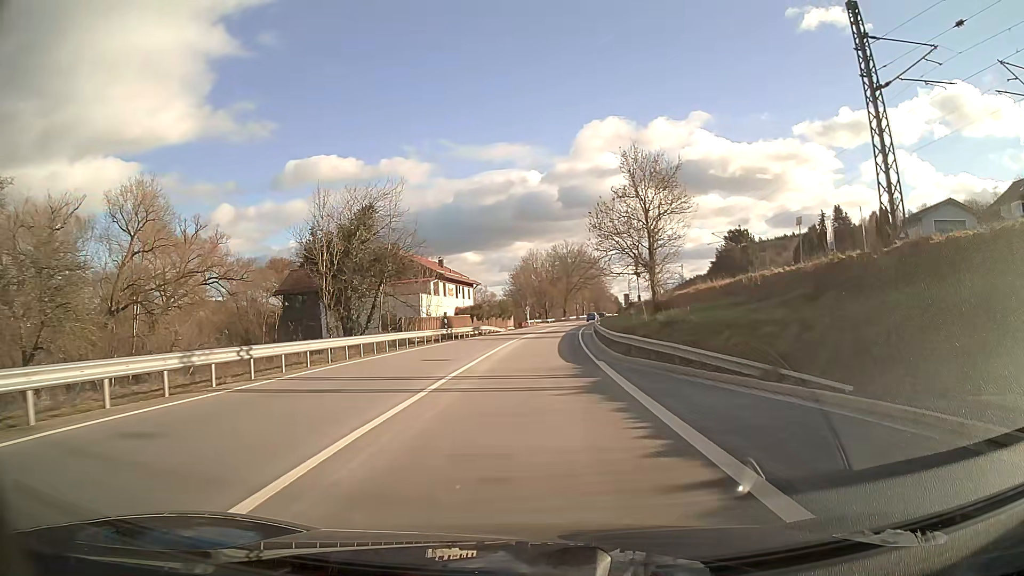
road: primary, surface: asphalt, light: Day
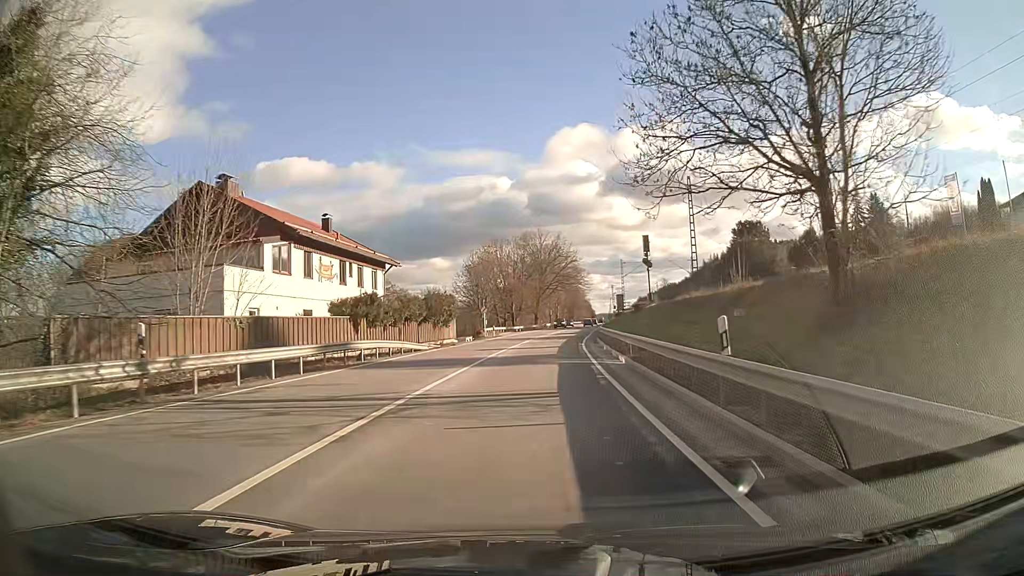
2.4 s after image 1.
(+0.7, +32.5) m; +3°
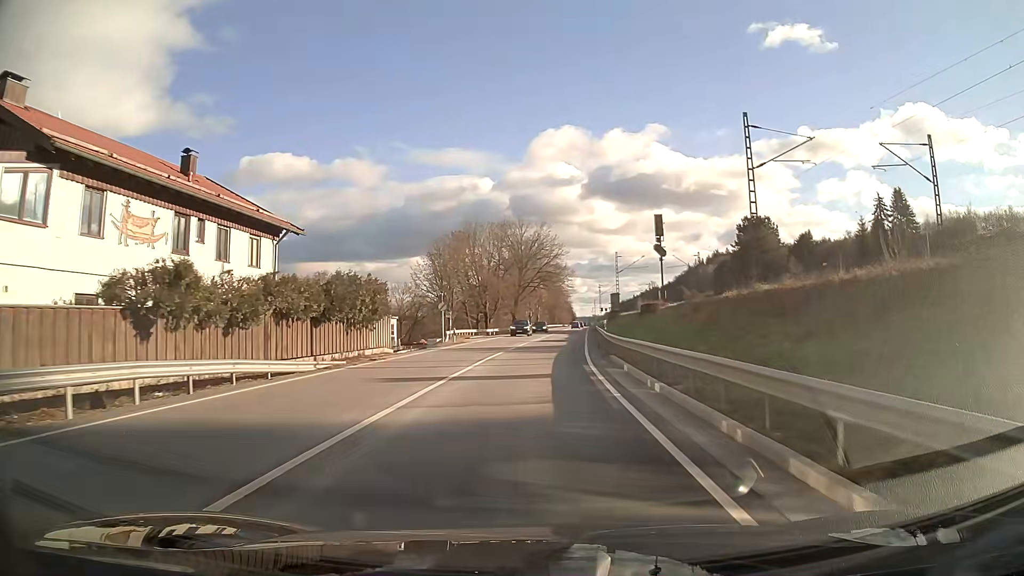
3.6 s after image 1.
(+0.3, +16.2) m; +2°
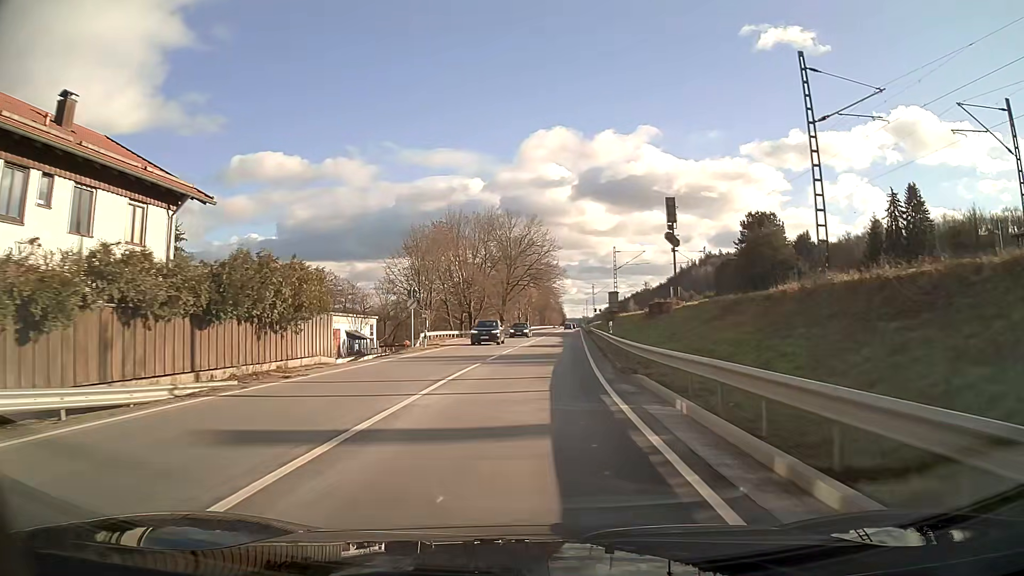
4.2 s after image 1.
(0.0, +8.2) m; 0°
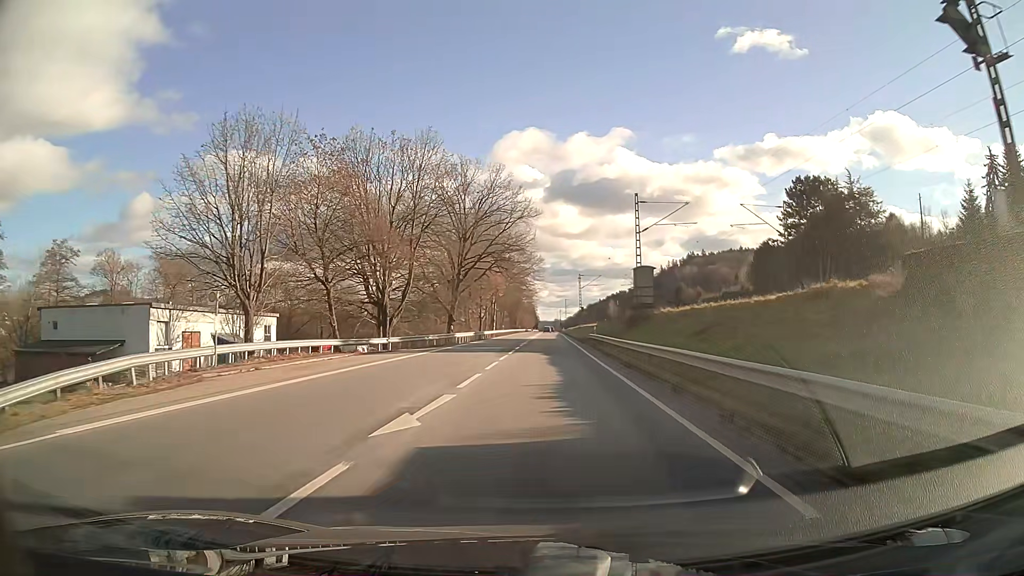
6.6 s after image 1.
(+0.8, +34.8) m; +3°
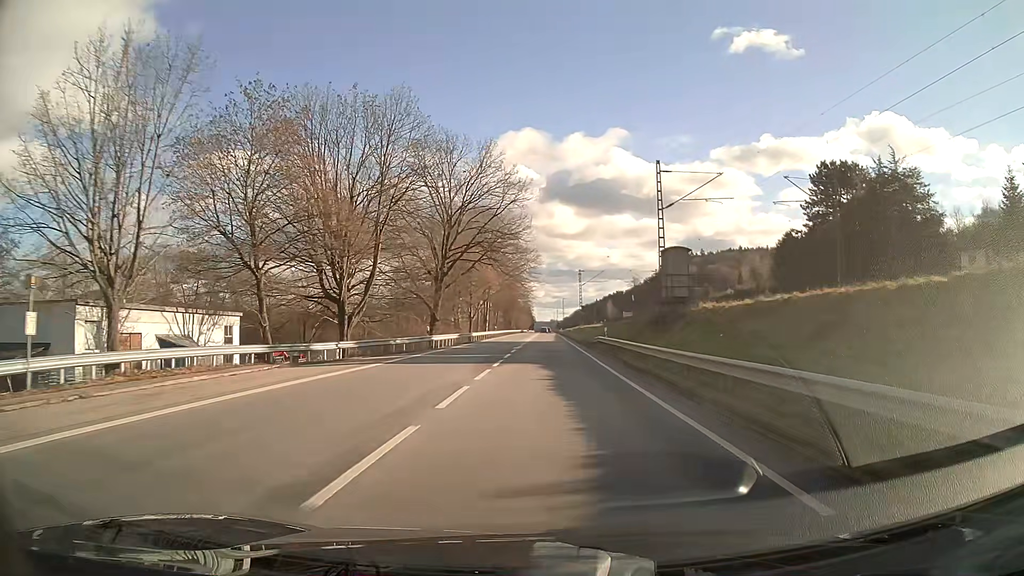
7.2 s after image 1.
(0.0, +9.7) m; +1°
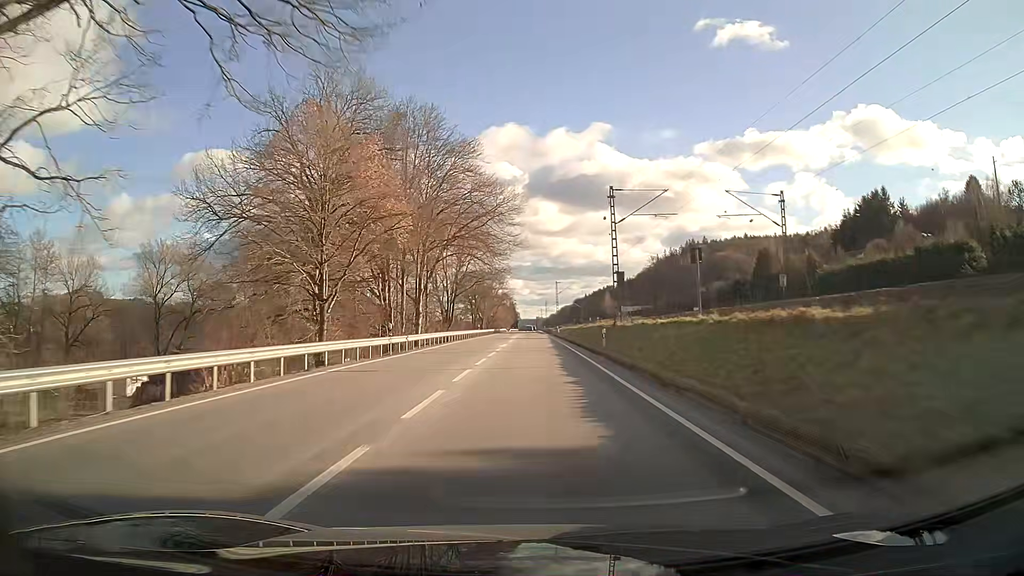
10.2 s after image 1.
(+0.8, +57.6) m; +1°
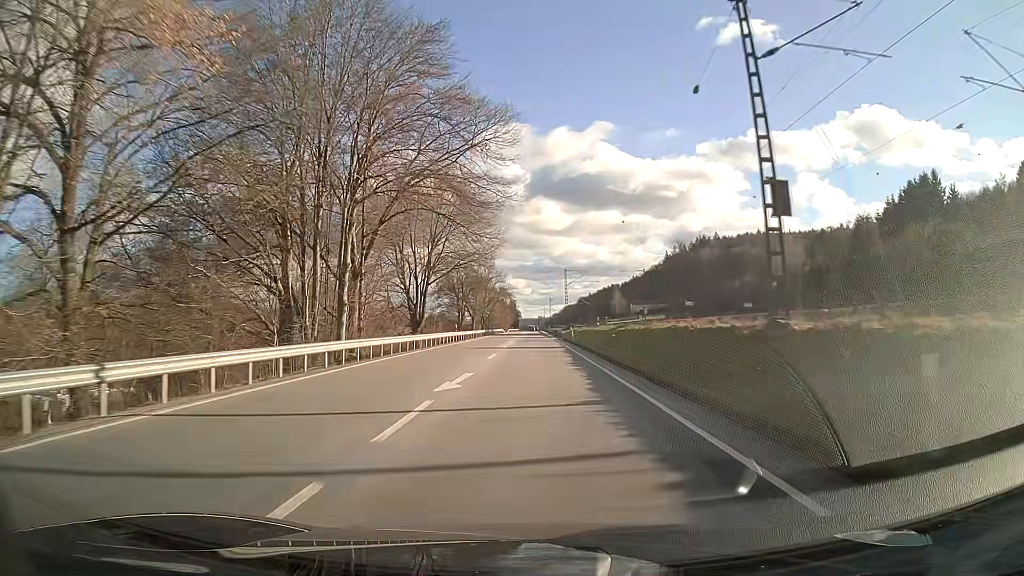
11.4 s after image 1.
(0.0, +26.6) m; 0°
